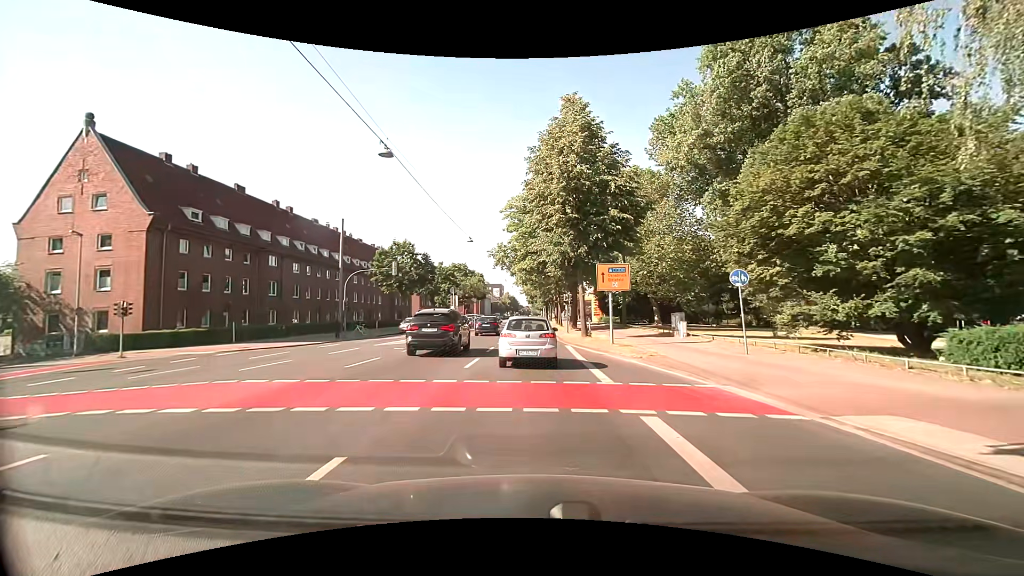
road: primary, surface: asphalt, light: Day
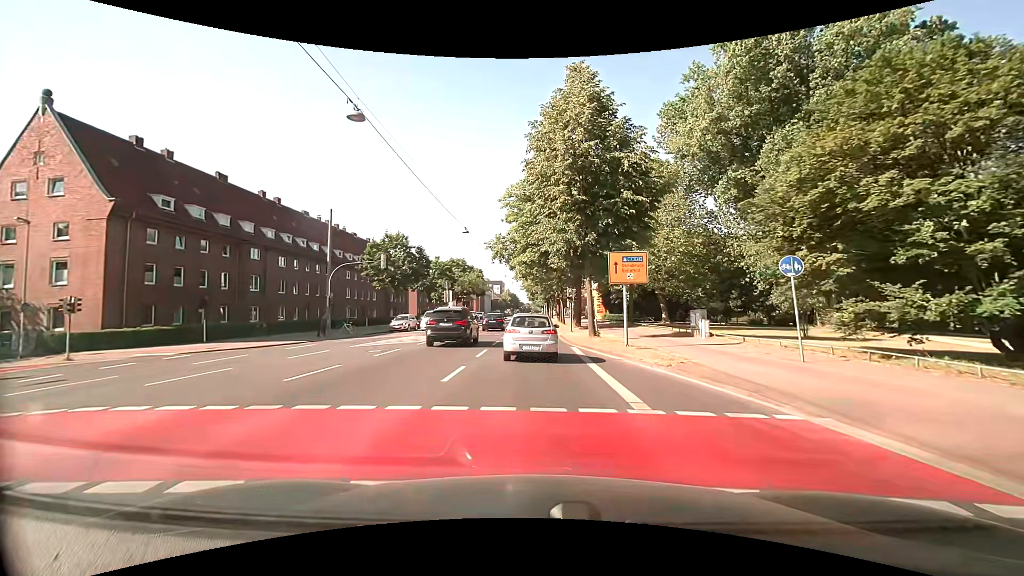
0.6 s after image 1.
(0.0, +3.5) m; 0°
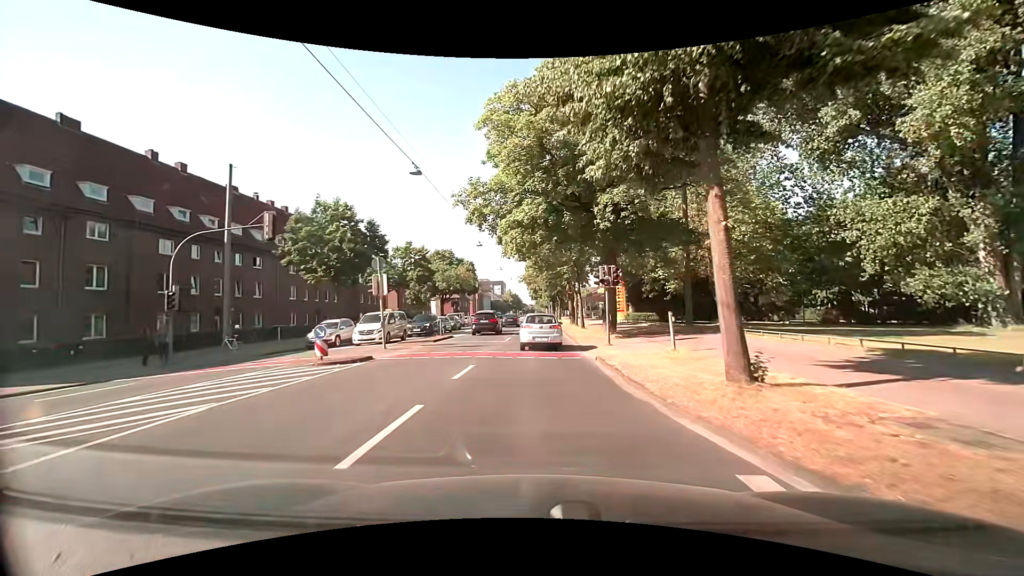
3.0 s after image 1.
(-0.2, +18.2) m; 0°
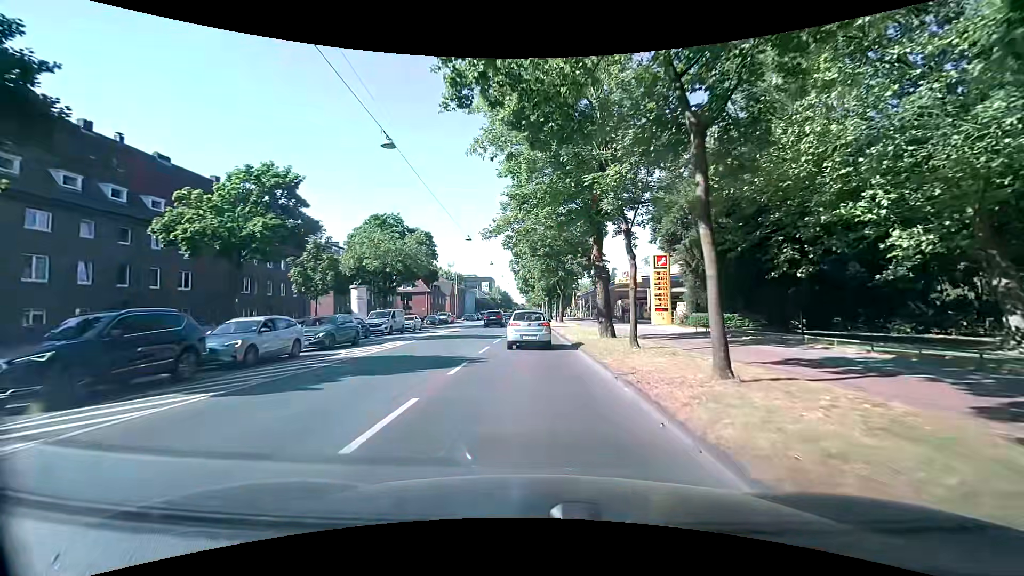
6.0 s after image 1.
(-0.1, +28.4) m; 0°
(0, +10) (0, +20) (0, +30) (0, +40) (0, +50) (0, +60) (+1, +70) (+1, +80) (+1, +90) (+1, +100) m
